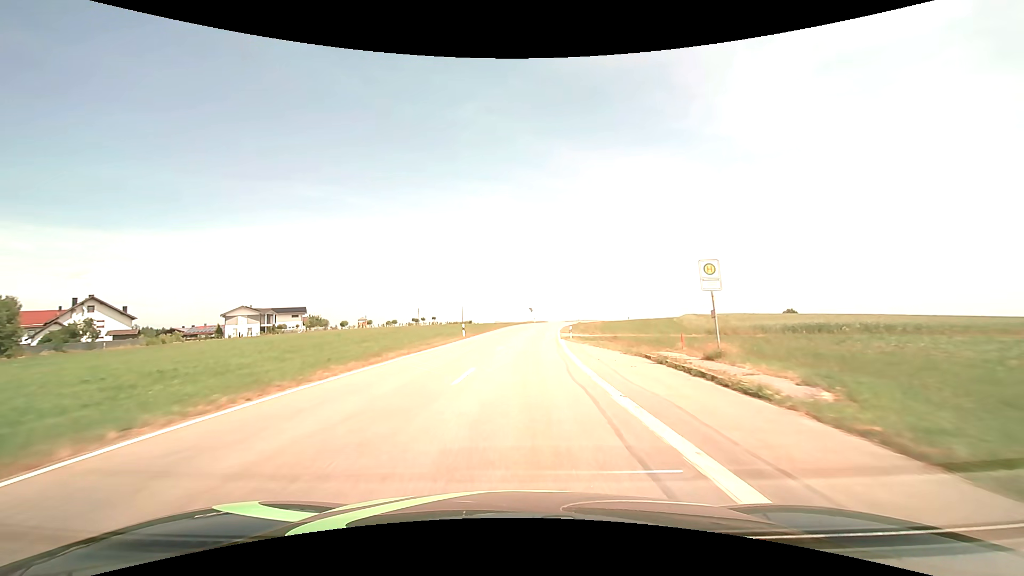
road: tertiary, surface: asphalt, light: Day
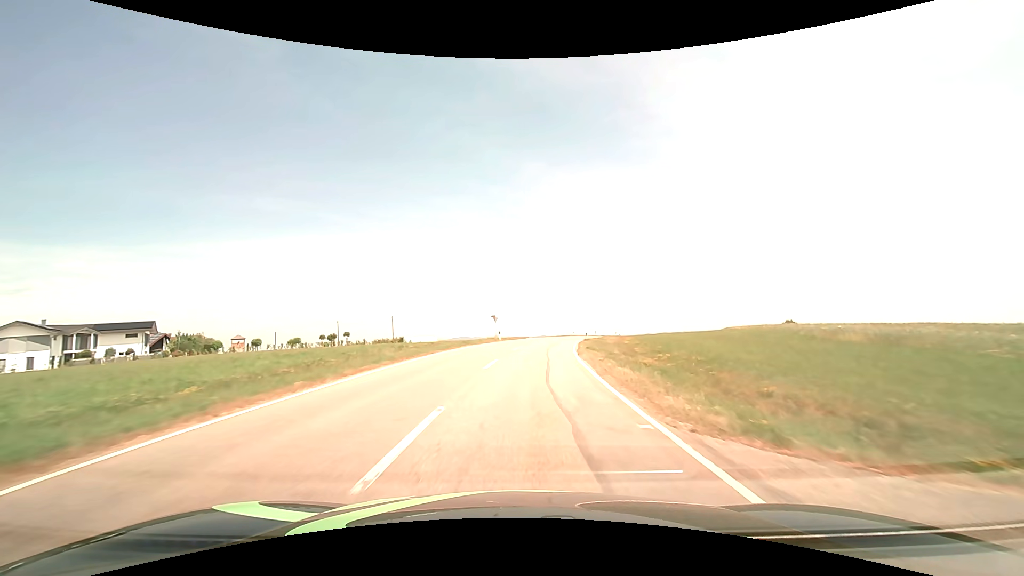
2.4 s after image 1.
(+1.6, +42.1) m; +4°
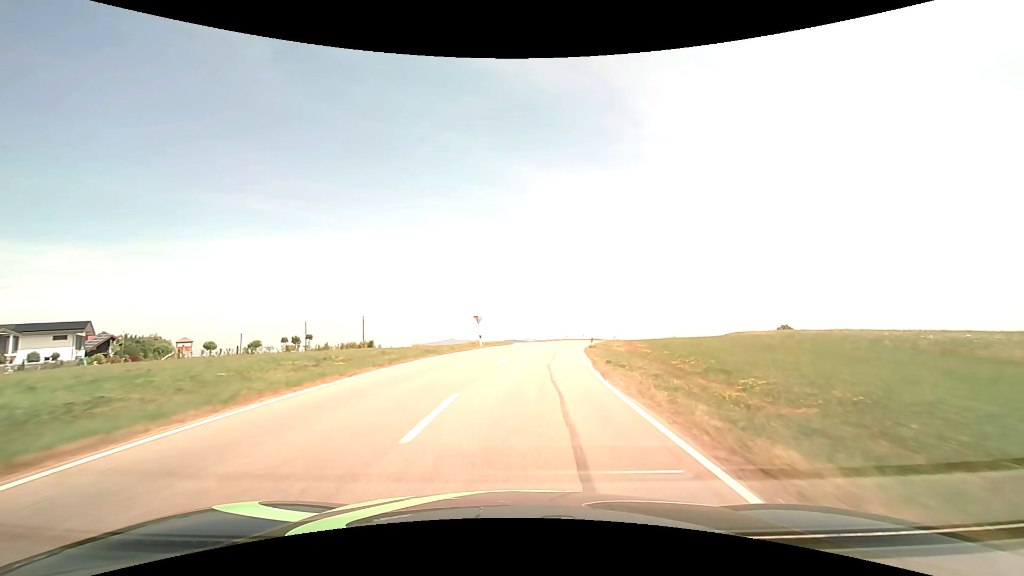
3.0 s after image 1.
(+0.1, +9.8) m; +1°
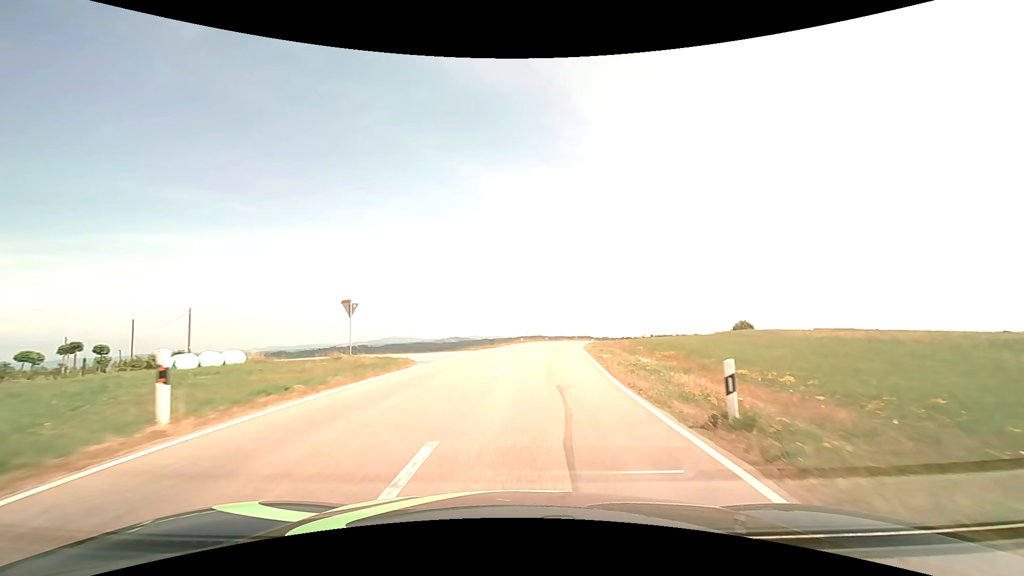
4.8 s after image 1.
(+1.3, +27.6) m; +7°
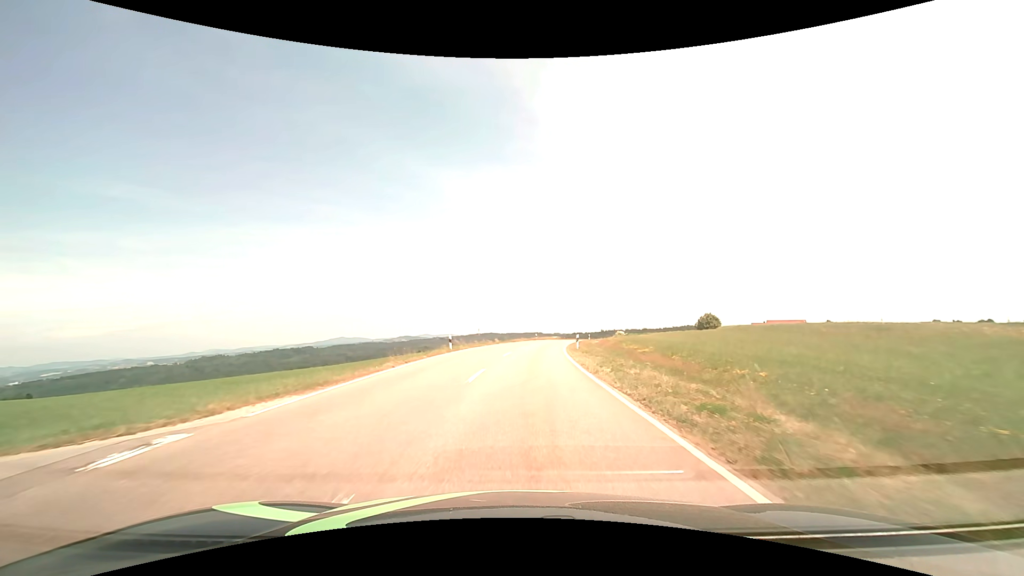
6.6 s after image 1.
(+1.4, +25.1) m; +5°
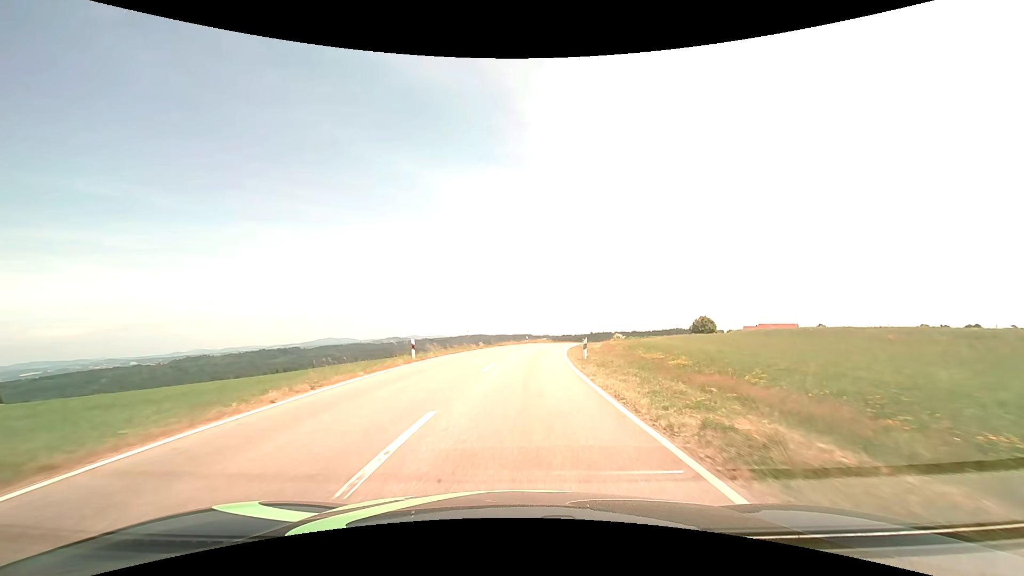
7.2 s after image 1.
(+0.1, +8.0) m; +1°
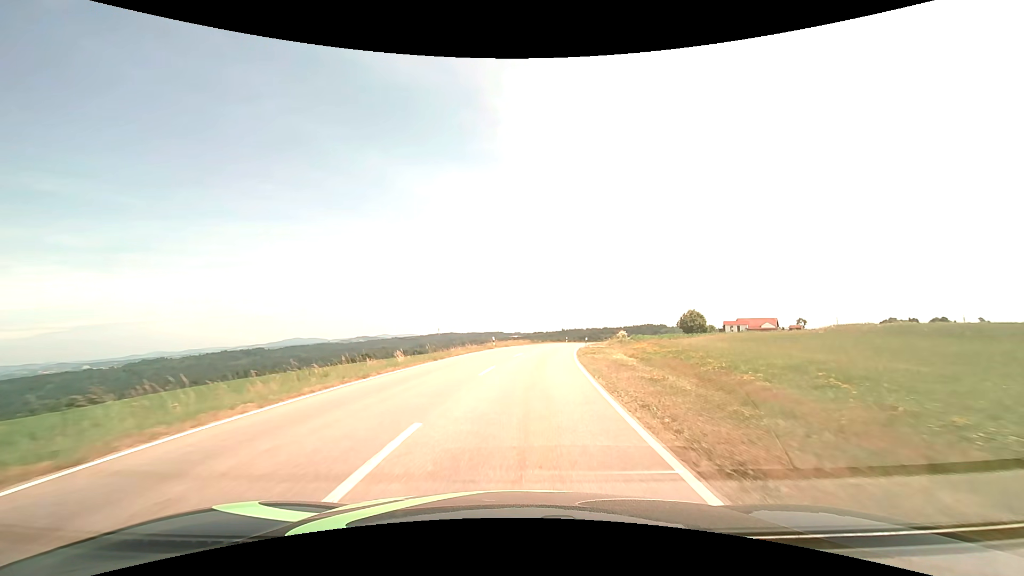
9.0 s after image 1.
(+0.8, +24.4) m; +3°
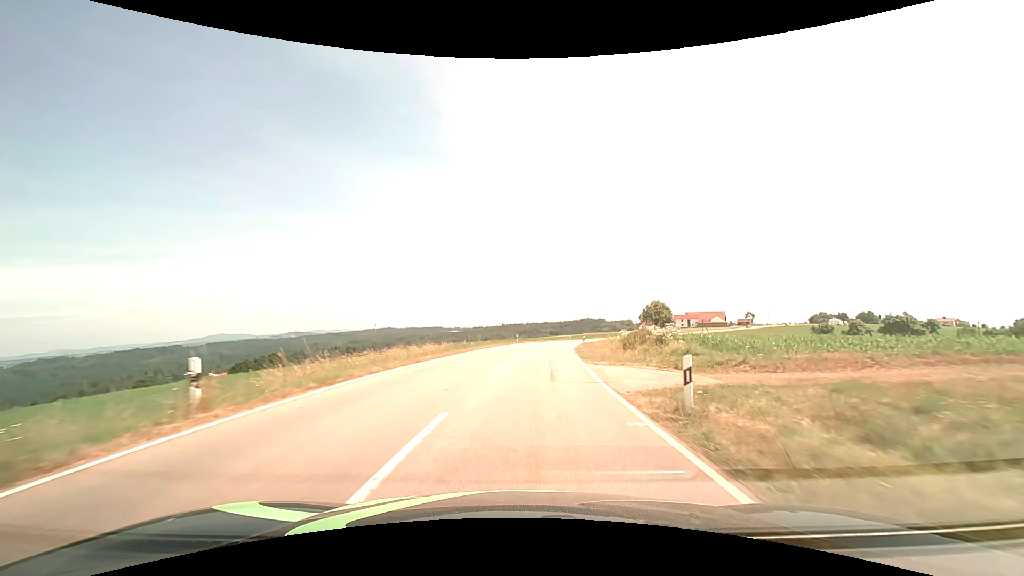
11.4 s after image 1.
(+1.8, +34.5) m; +6°
(0, +10) (+1, +20) (+2, +30) (+3, +40) (+4, +50) (+6, +60) (+7, +70) (+9, +79) (+12, +89) (+15, +99) m
